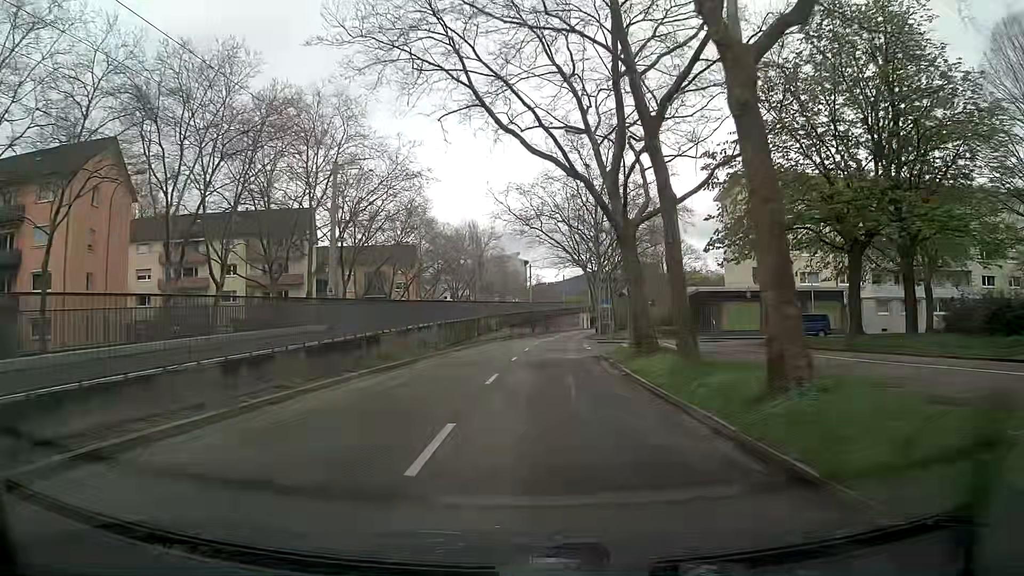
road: tertiary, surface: asphalt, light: Day
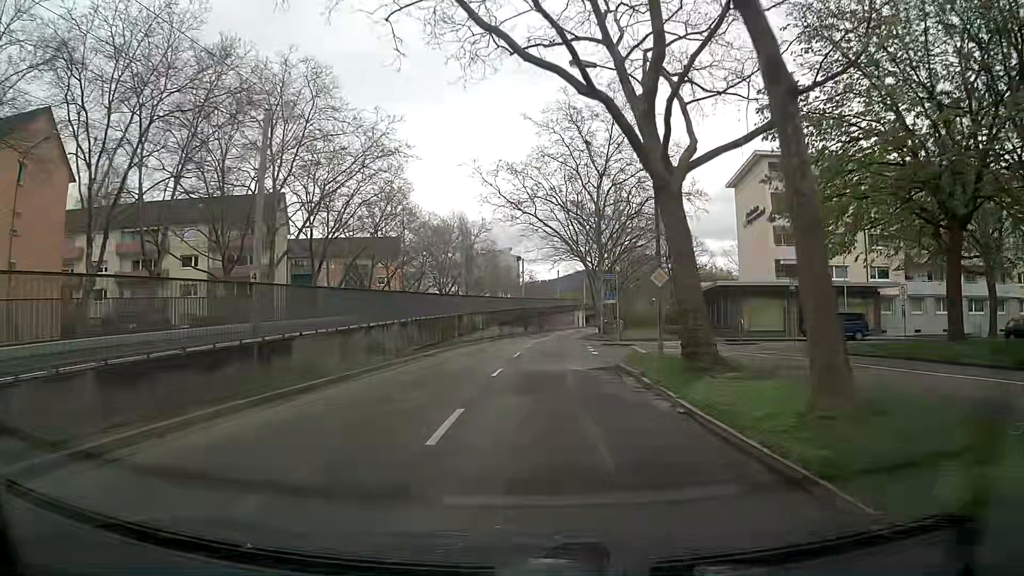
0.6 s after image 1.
(0.0, +7.5) m; 0°
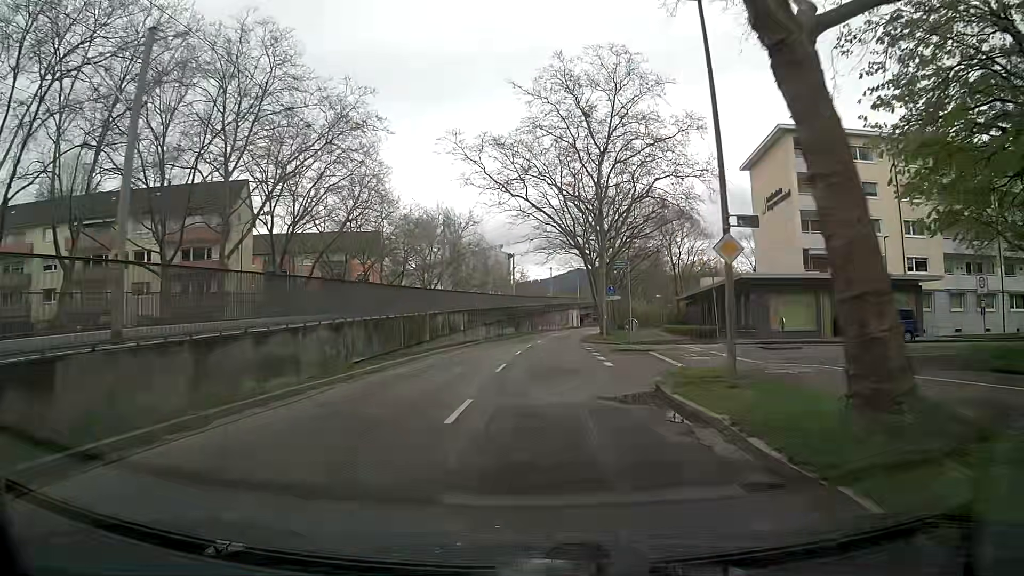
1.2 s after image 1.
(+0.1, +7.5) m; +1°
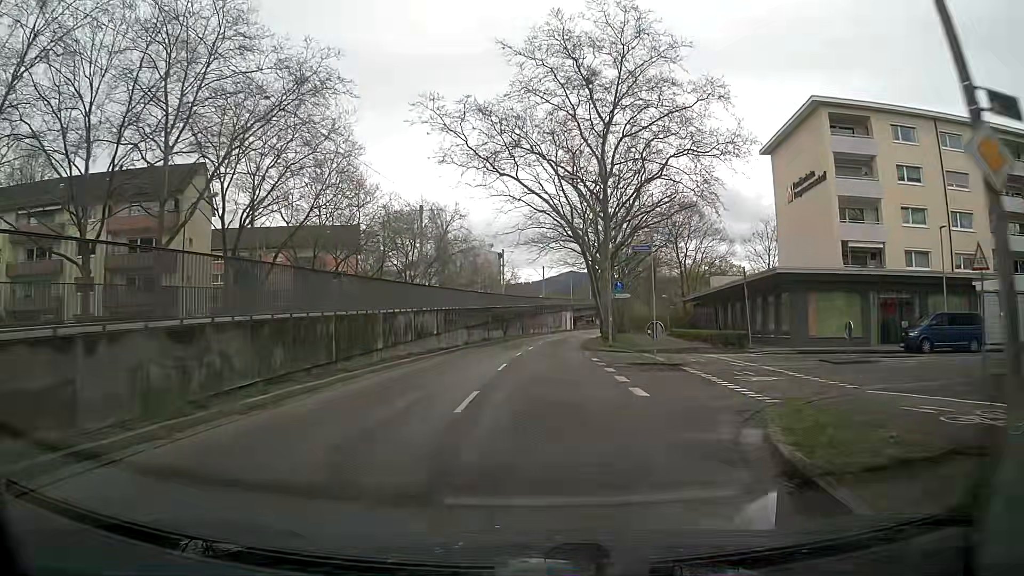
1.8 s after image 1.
(0.0, +7.6) m; -1°
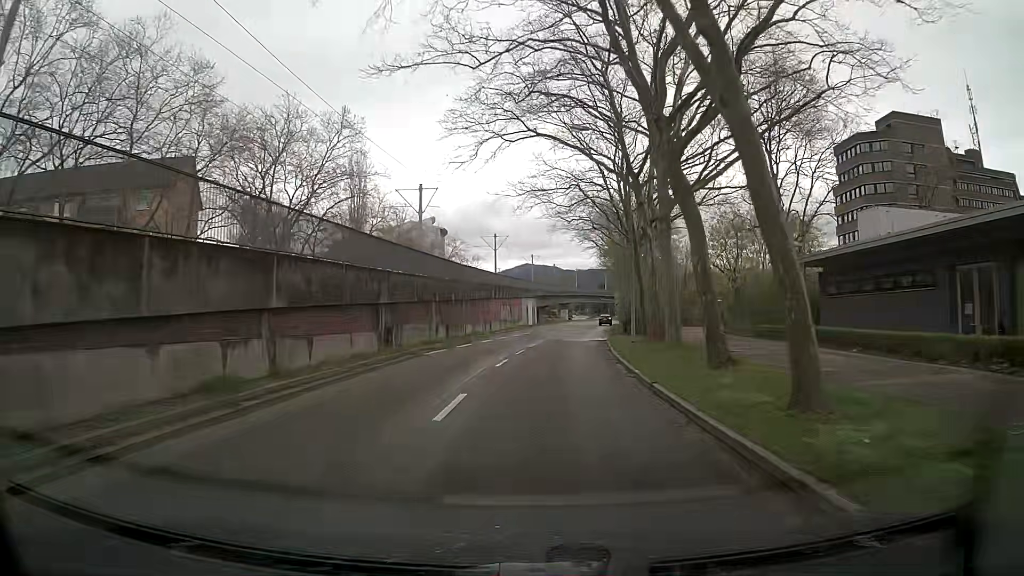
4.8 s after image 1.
(+1.8, +37.7) m; +5°
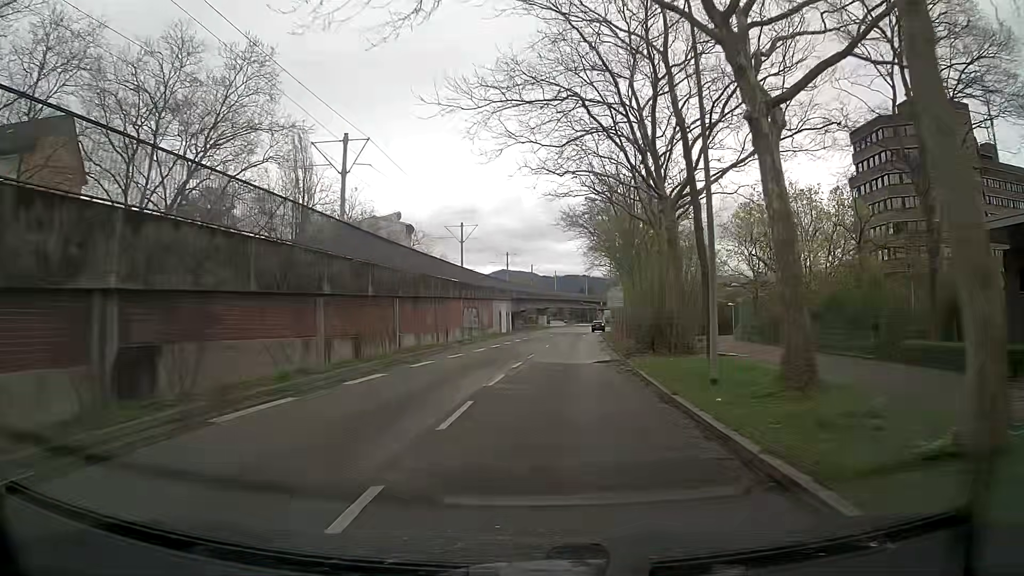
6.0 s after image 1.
(+0.3, +15.1) m; +2°
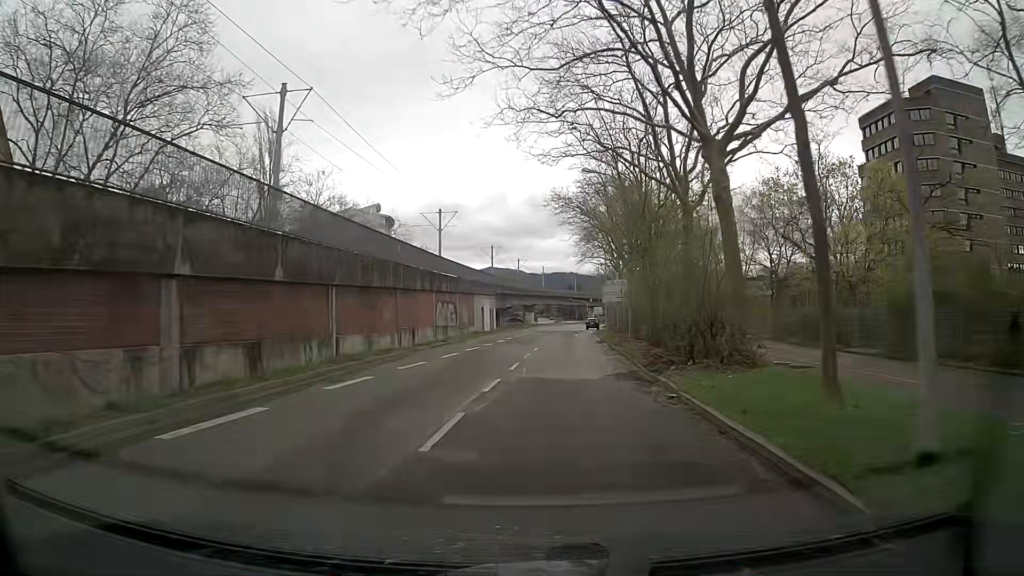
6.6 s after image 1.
(0.0, +7.6) m; +1°
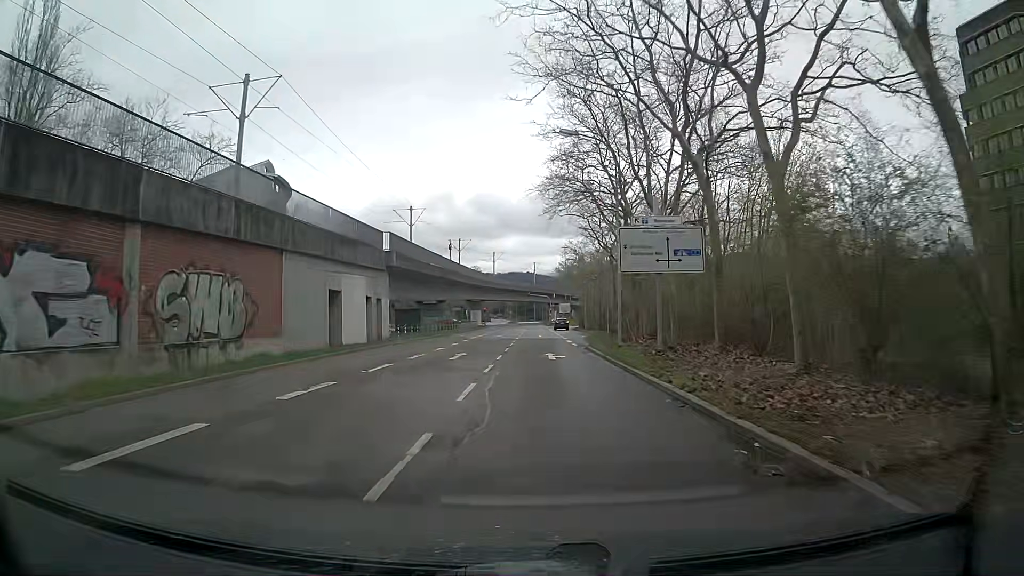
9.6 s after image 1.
(+1.4, +37.9) m; +4°
(0, +10) (0, +20) (0, +30) (+1, +40) (+2, +50) (+2, +60) (+3, +70) (+3, +80) (+3, +90) (+4, +100) m
